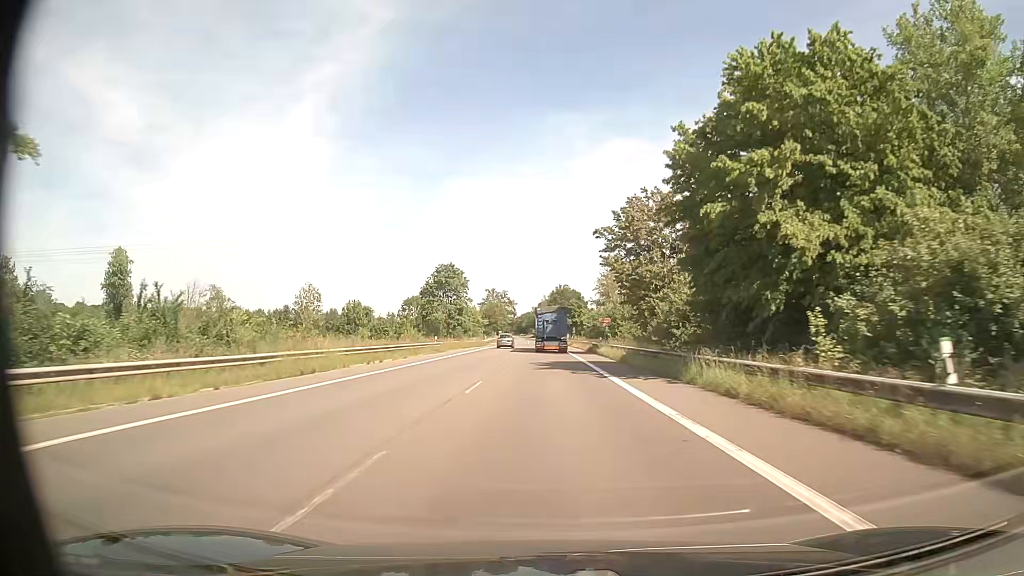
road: secondary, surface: asphalt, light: Day
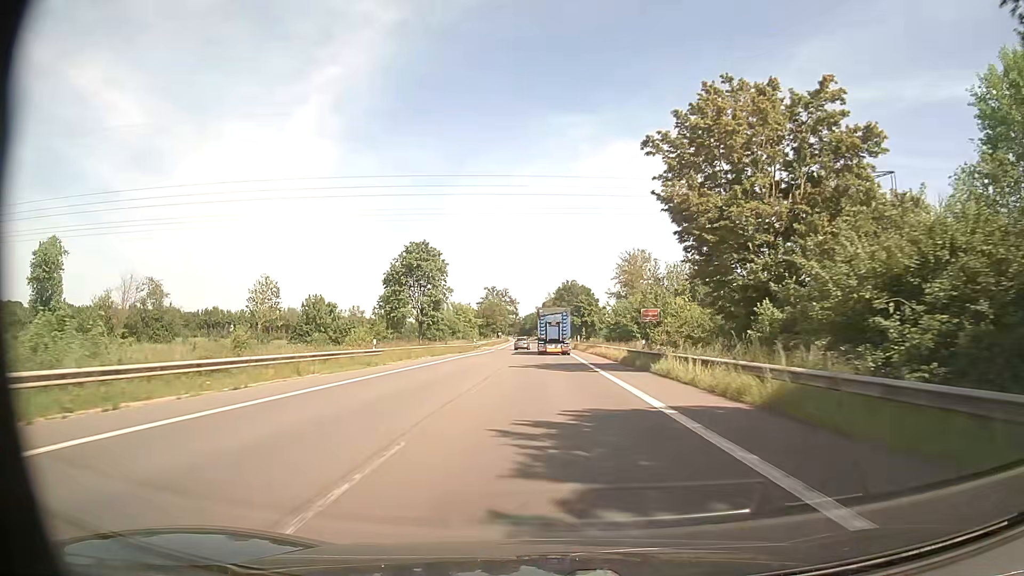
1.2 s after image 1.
(-0.2, +23.3) m; -1°
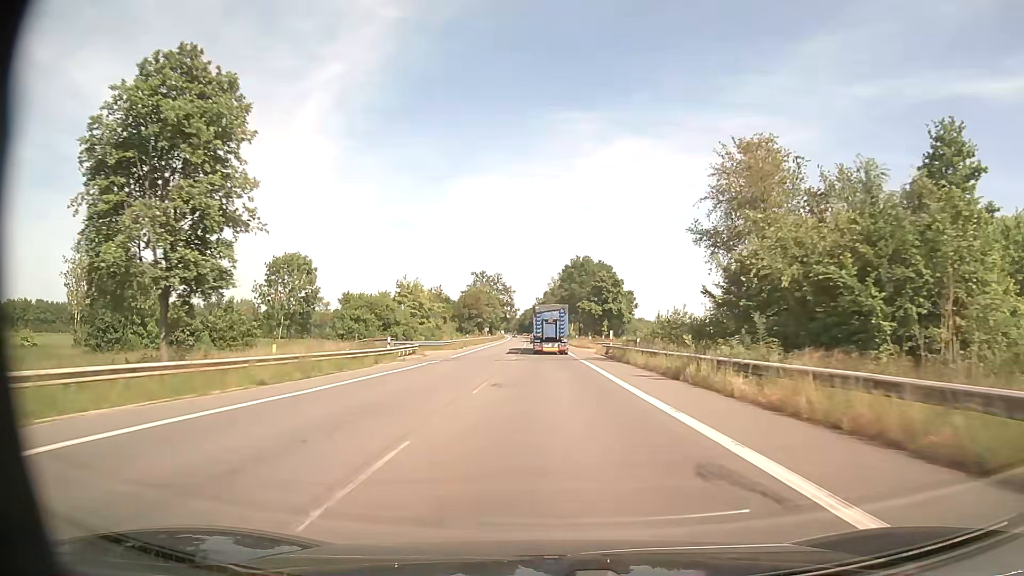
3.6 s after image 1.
(0.0, +47.7) m; 0°
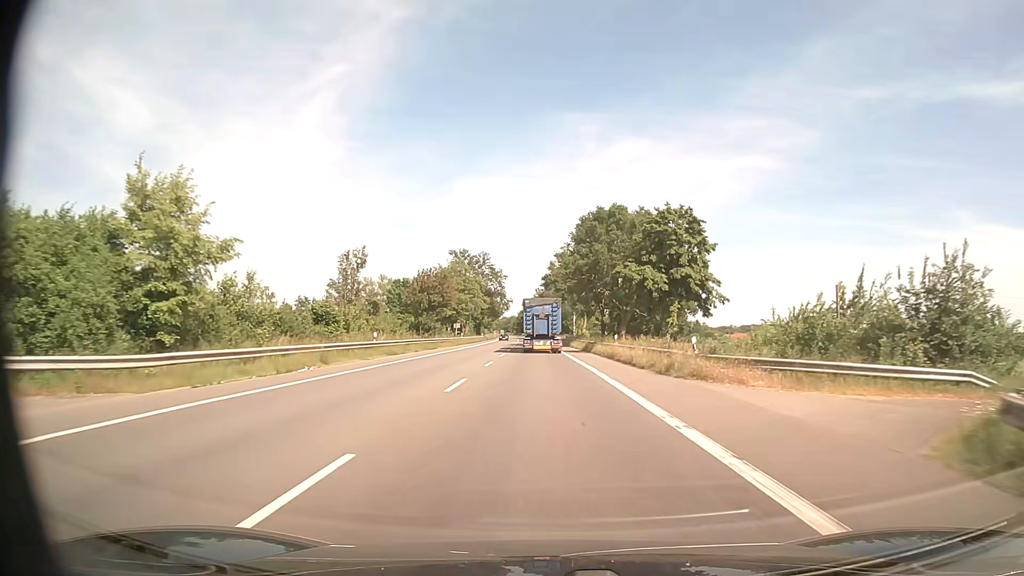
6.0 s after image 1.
(0.0, +49.3) m; 0°
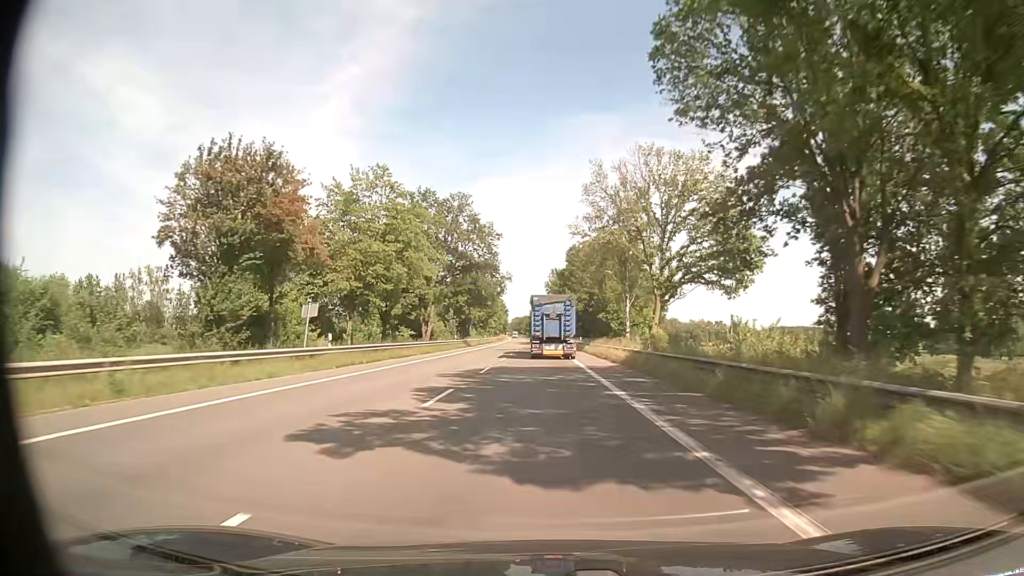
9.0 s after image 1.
(-1.1, +62.4) m; -2°
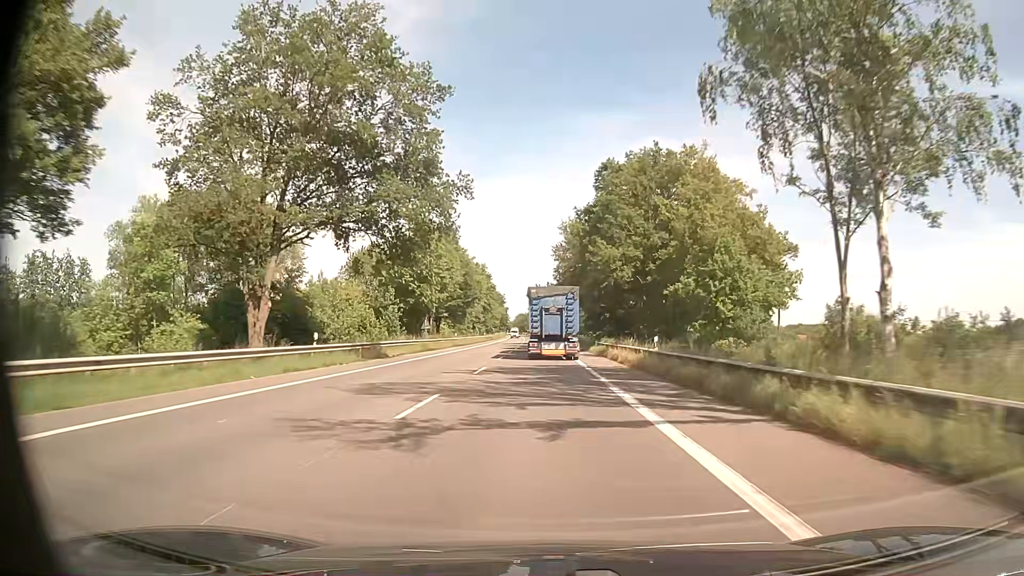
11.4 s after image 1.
(0.0, +49.8) m; 0°
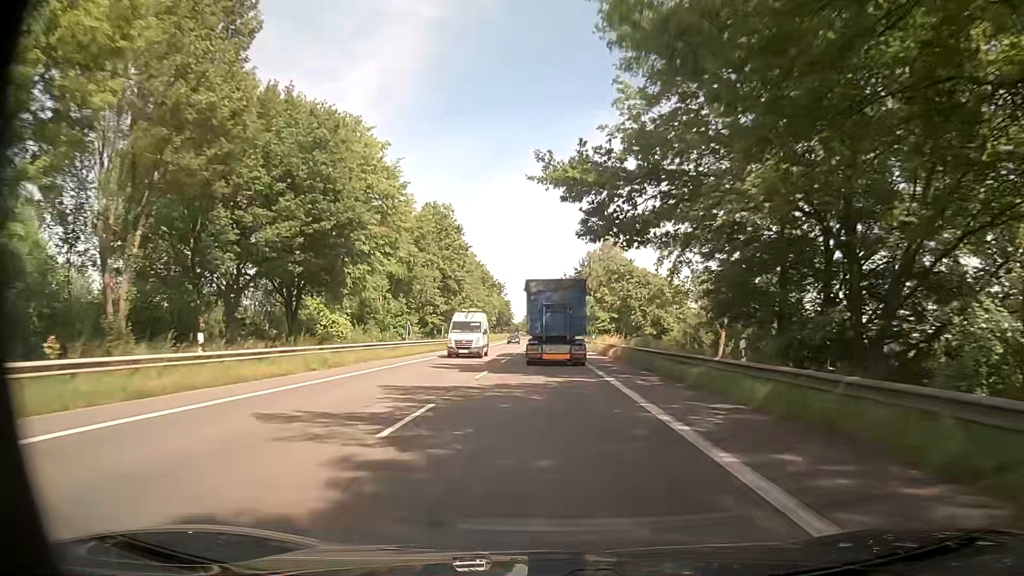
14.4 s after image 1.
(-0.5, +61.4) m; -1°
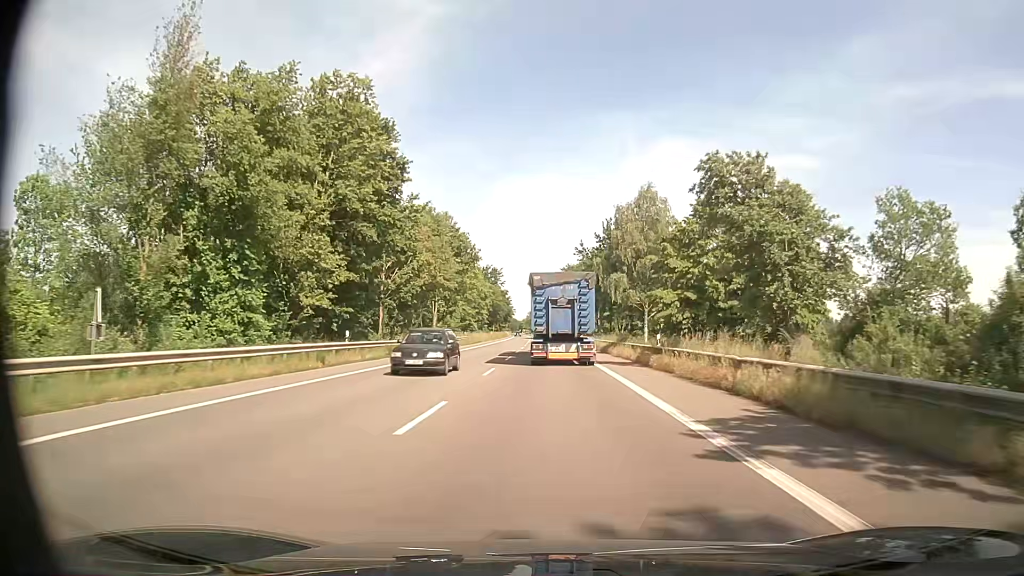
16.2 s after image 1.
(-0.2, +35.6) m; 0°
(0, +10) (0, +20) (0, +30) (0, +40) (0, +50) (0, +60) (-1, +70) (-1, +80) (-1, +90) (-1, +100) m
